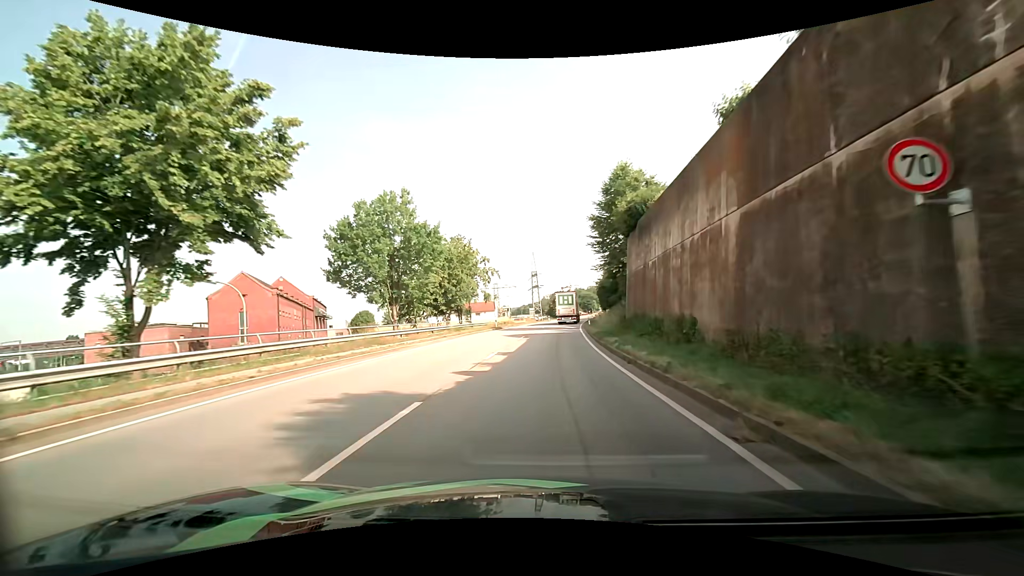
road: primary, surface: asphalt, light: Day
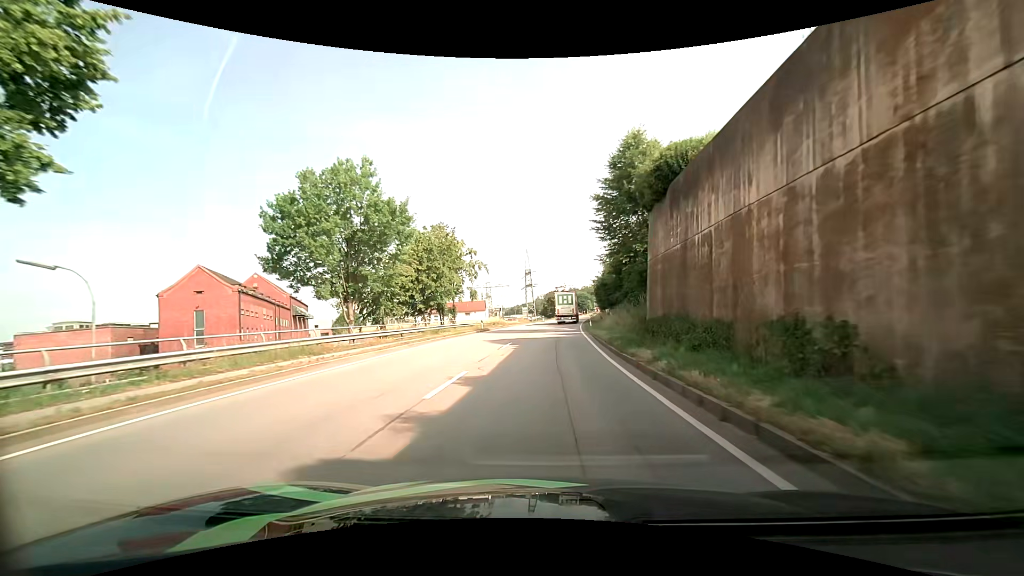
(+0.1, +7.6) m; +1°
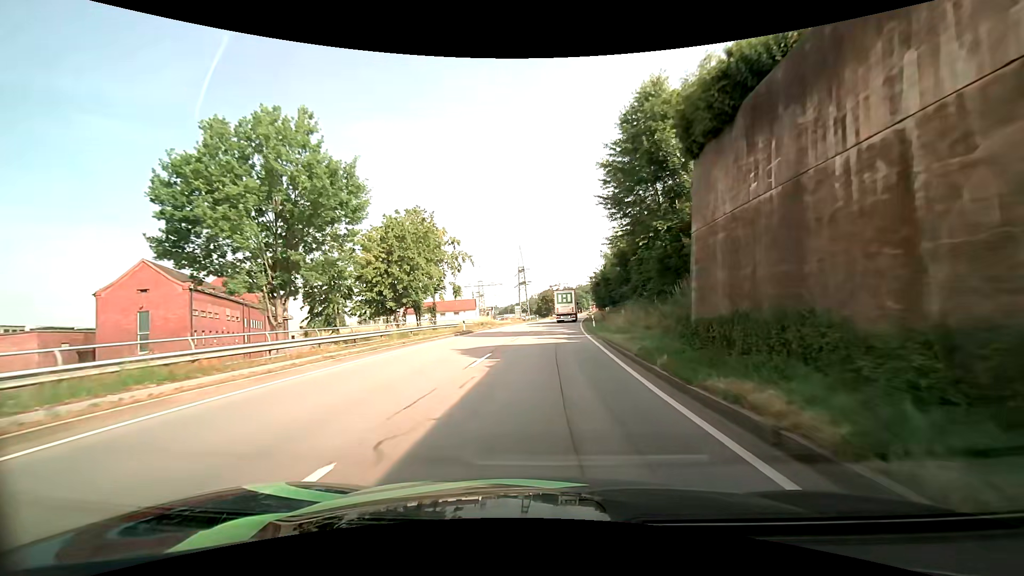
(+0.1, +7.6) m; +1°
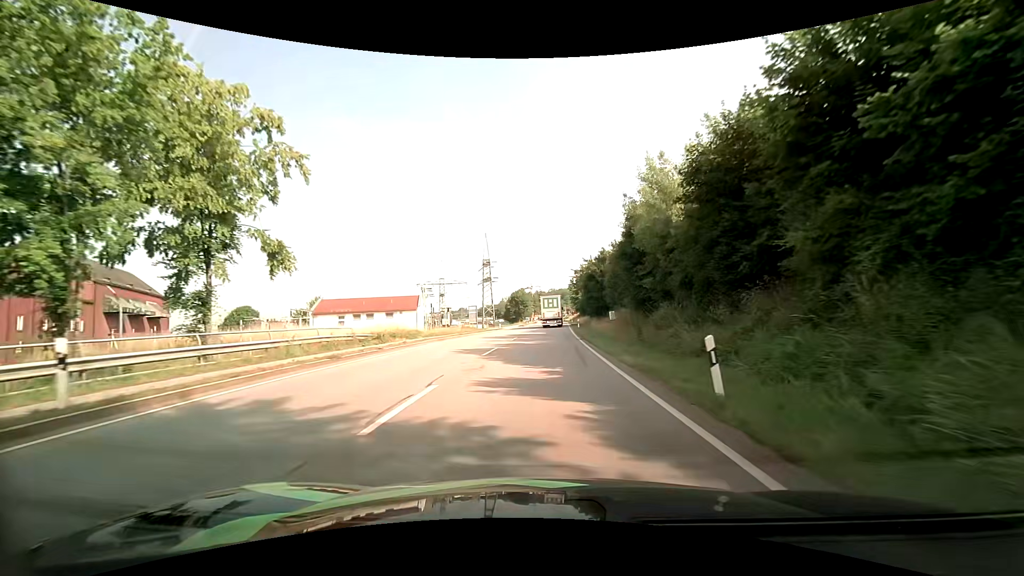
(+0.7, +30.8) m; +4°
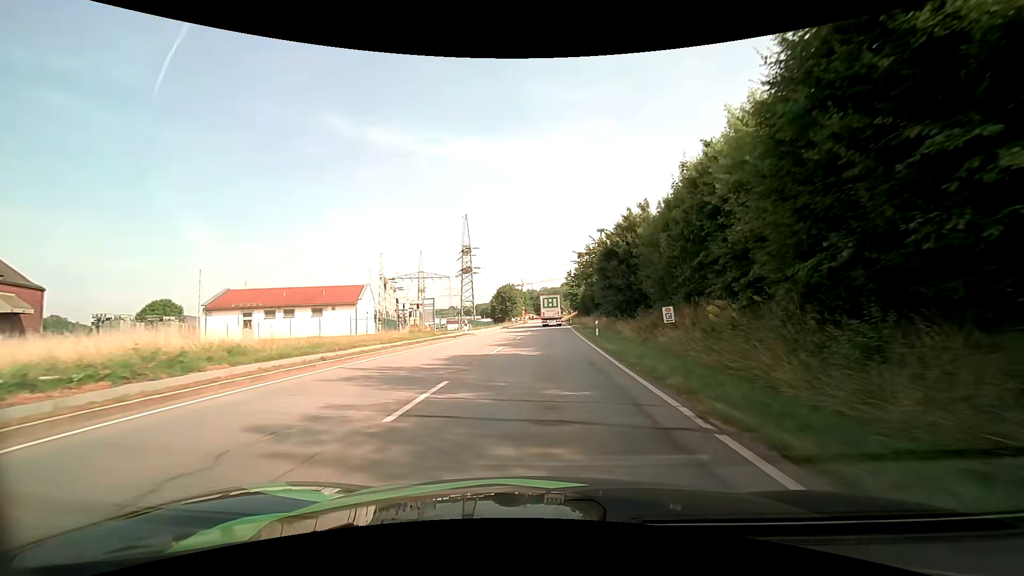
(0.0, +23.3) m; +1°
(0, +10) (0, +20) (0, +30) (+1, +40) (+1, +50) (+1, +60) (+1, +70) (+2, +80) (+2, +90) (+2, +100) m
